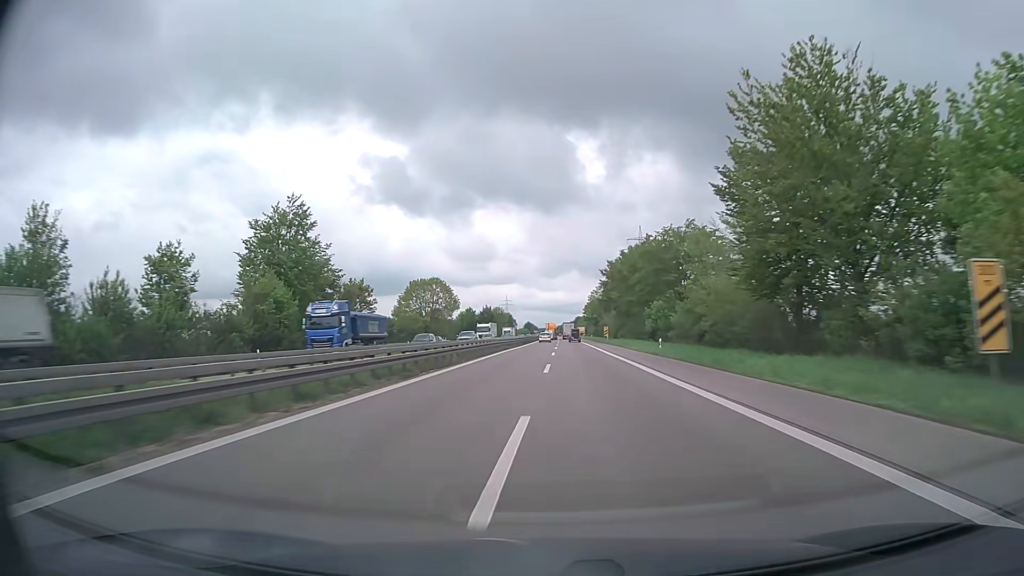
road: trunk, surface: asphalt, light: Day
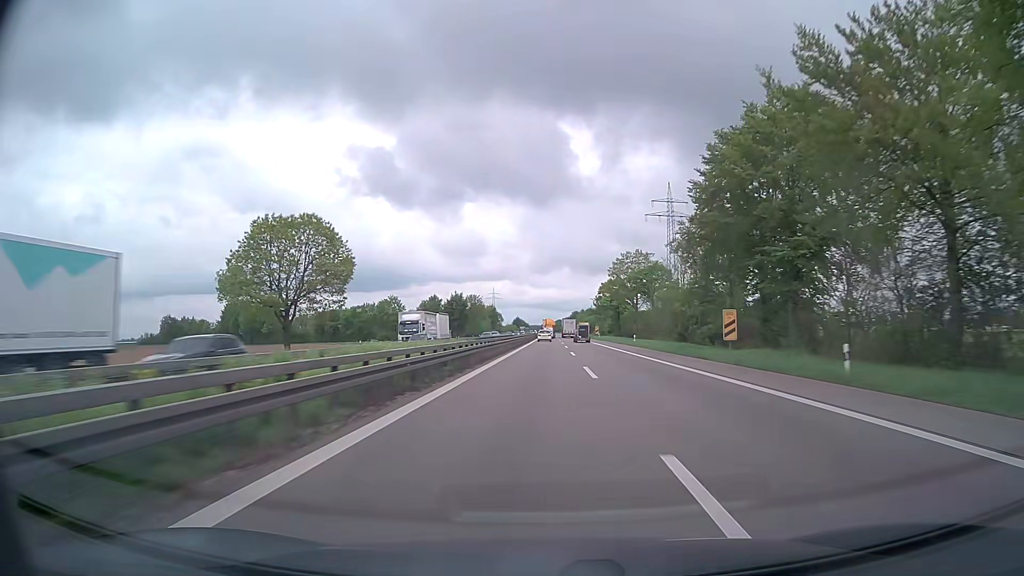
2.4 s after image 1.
(+0.2, +75.6) m; +1°
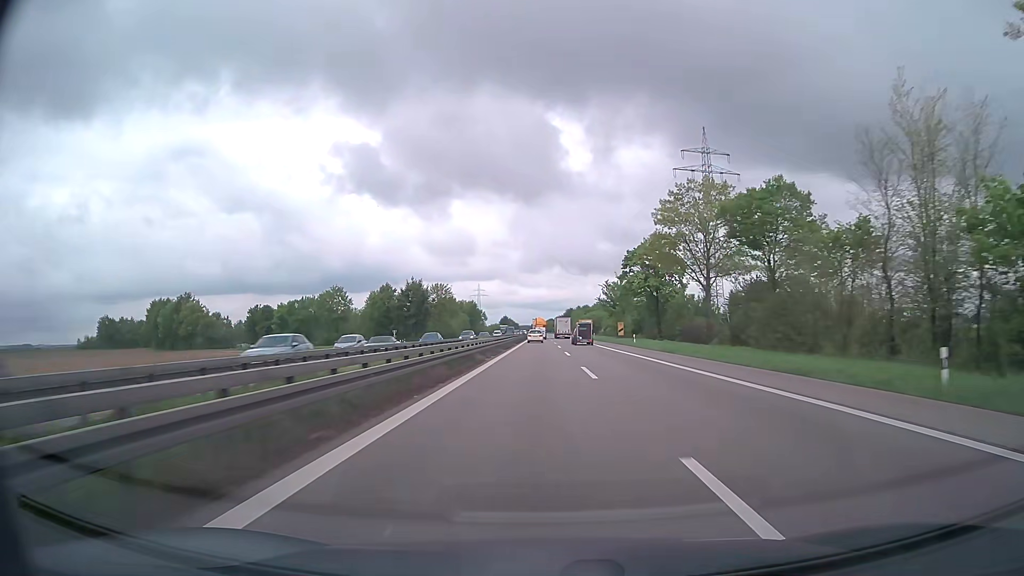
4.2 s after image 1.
(+0.3, +54.2) m; +1°
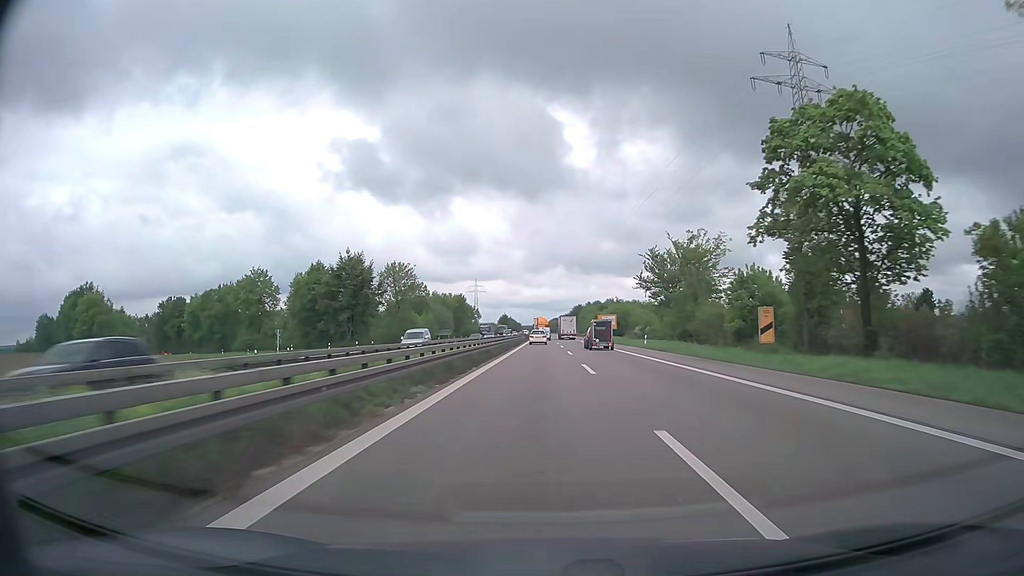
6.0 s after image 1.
(-0.2, +52.1) m; 0°
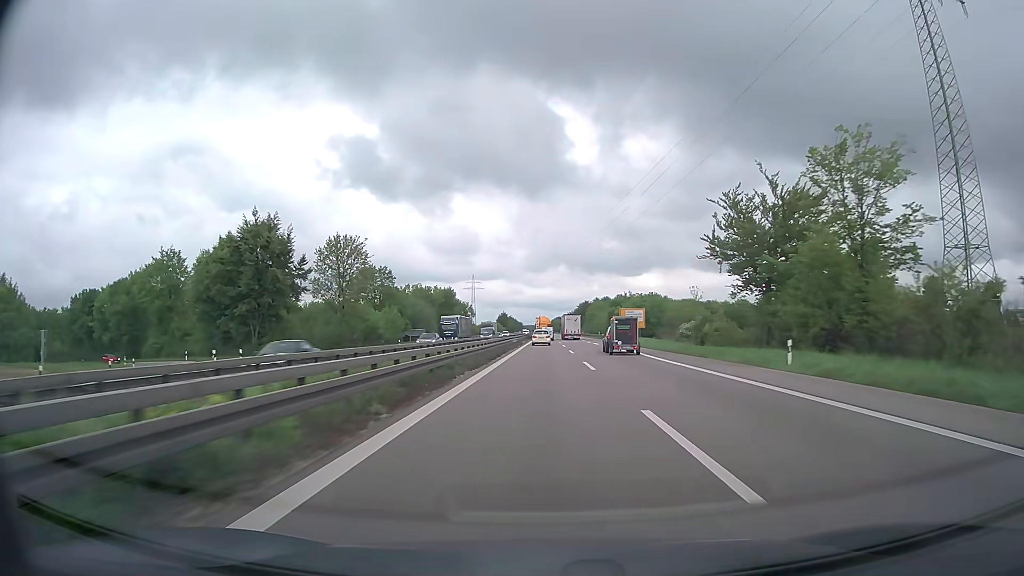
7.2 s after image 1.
(-0.1, +33.6) m; 0°
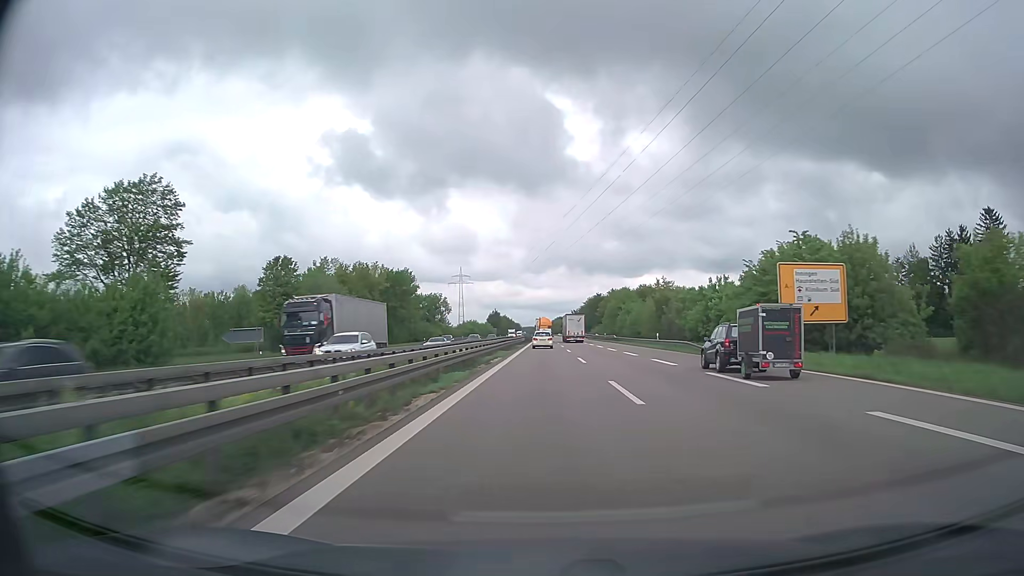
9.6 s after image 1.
(0.0, +64.7) m; 0°
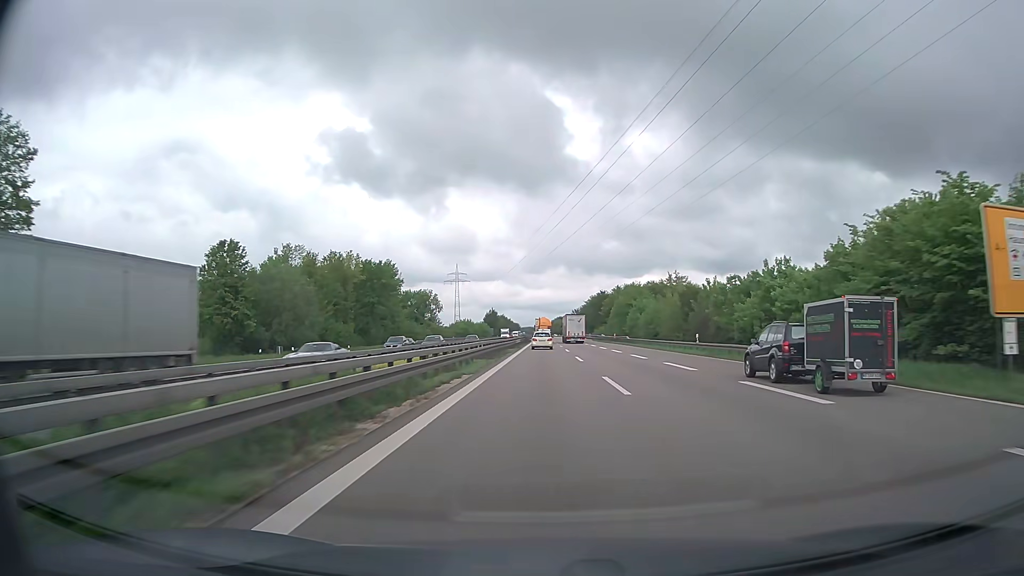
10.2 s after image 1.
(0.0, +15.9) m; 0°
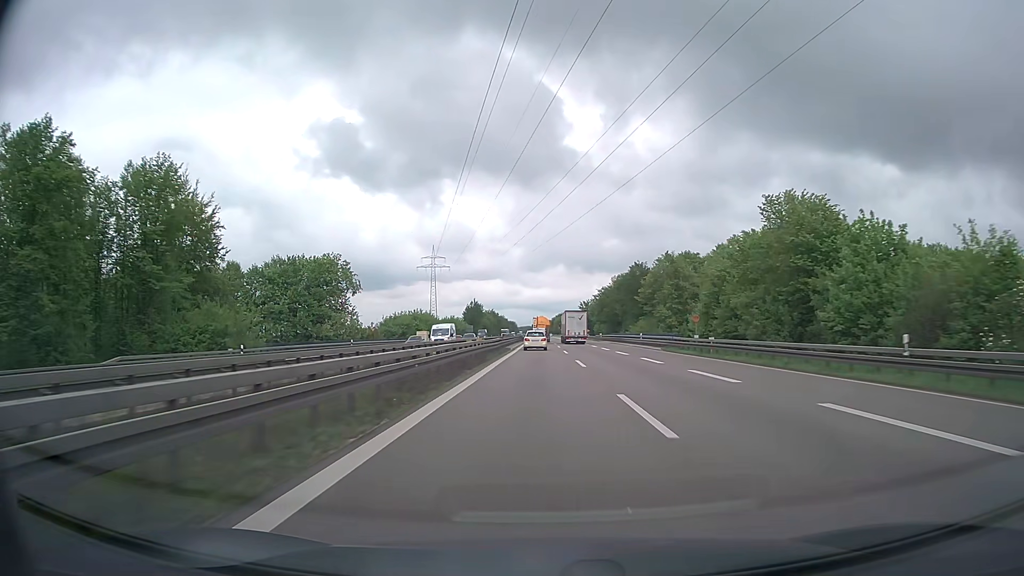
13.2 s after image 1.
(0.0, +78.4) m; 0°
(0, +10) (0, +20) (0, +30) (0, +40) (0, +50) (0, +60) (0, +70) (0, +80) (0, +90) (0, +100) m
